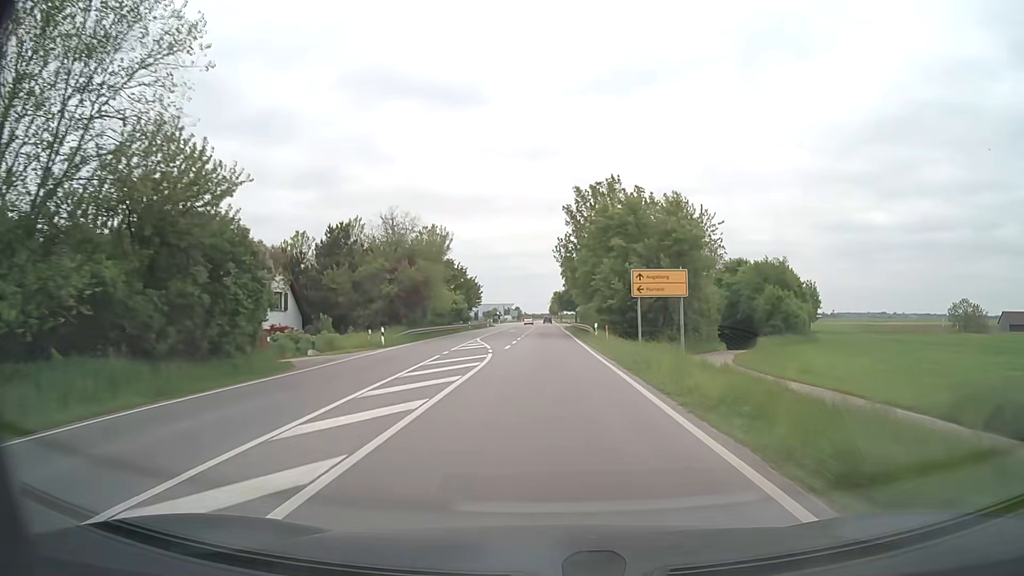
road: secondary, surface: asphalt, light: Day
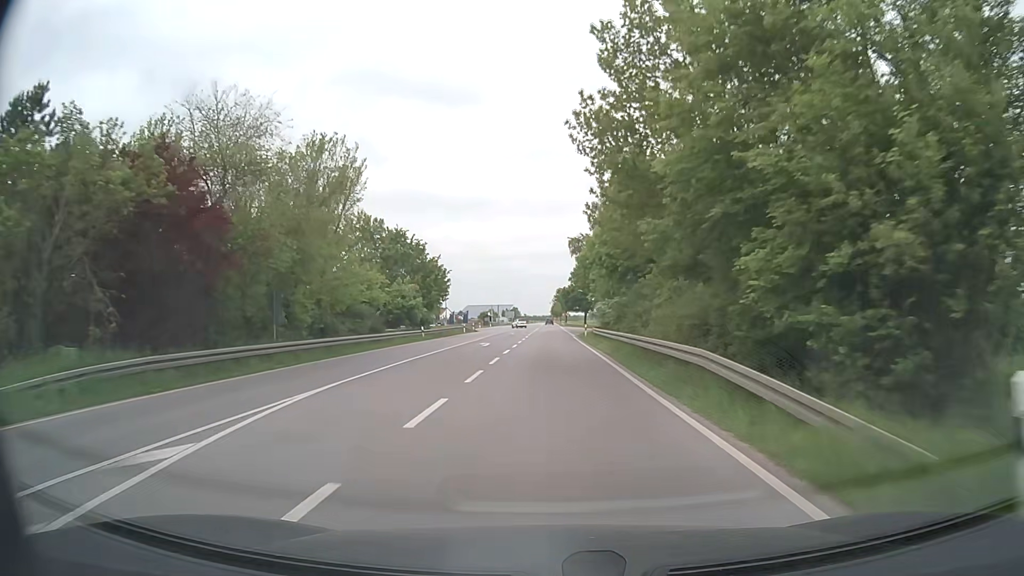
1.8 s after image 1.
(0.0, +33.4) m; 0°
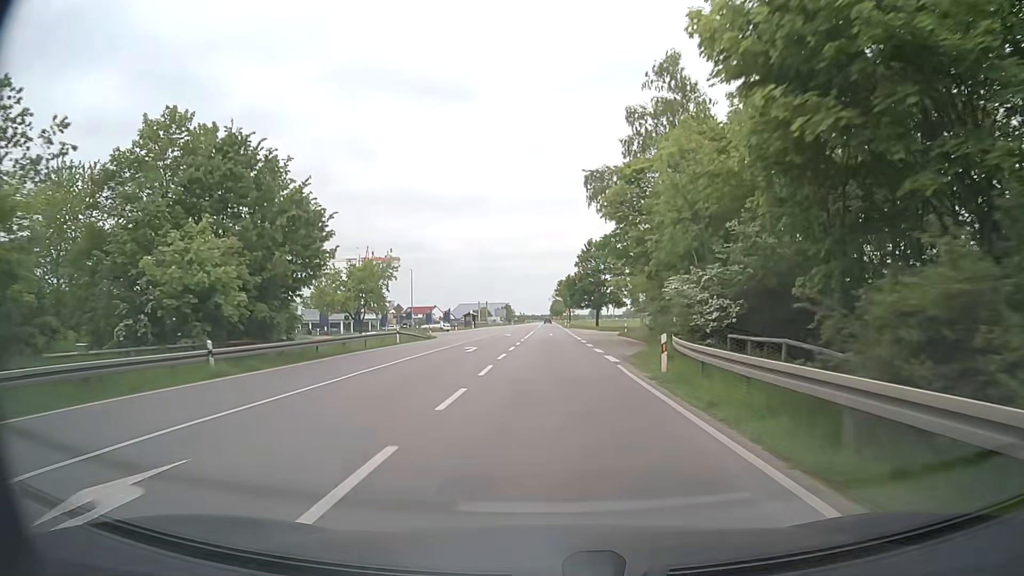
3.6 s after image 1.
(0.0, +34.2) m; 0°
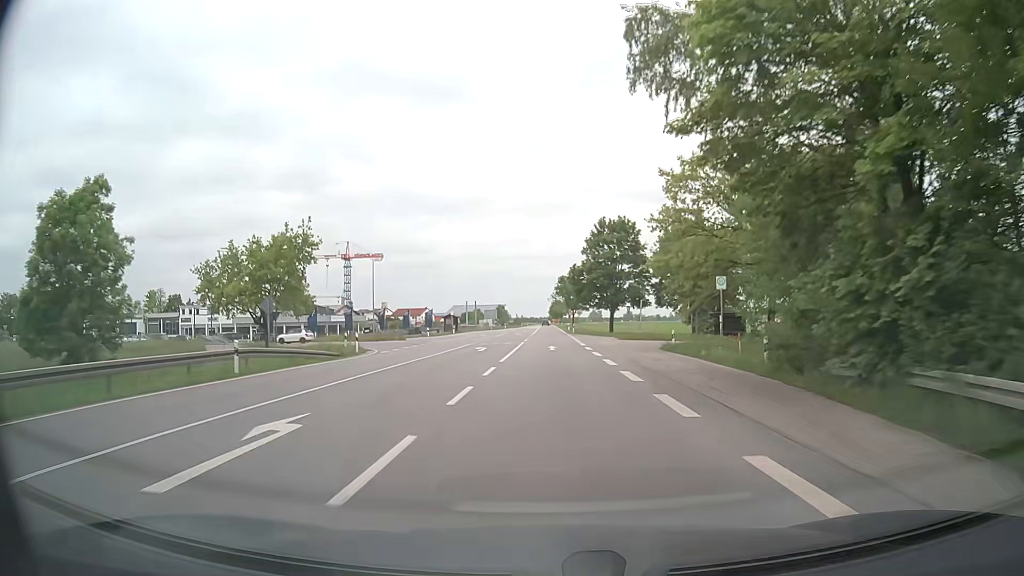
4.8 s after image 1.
(-0.1, +23.2) m; 0°
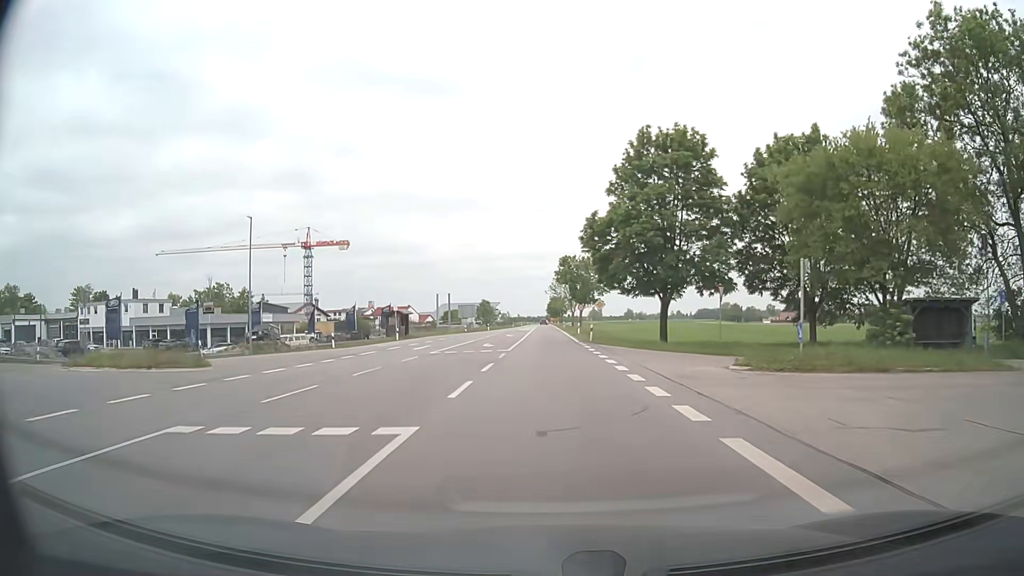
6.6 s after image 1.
(-0.1, +35.0) m; 0°
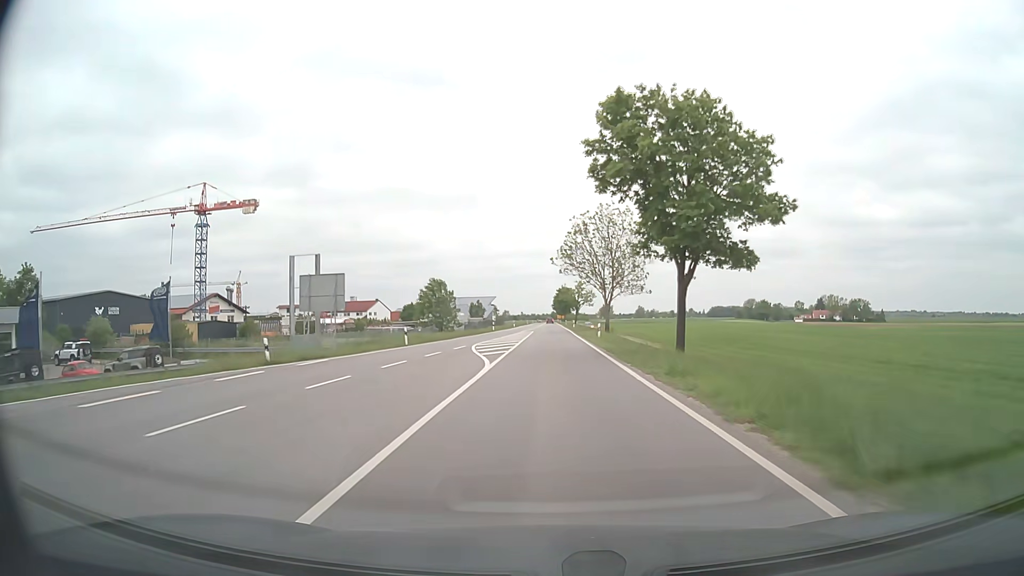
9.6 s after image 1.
(-0.3, +63.4) m; -1°
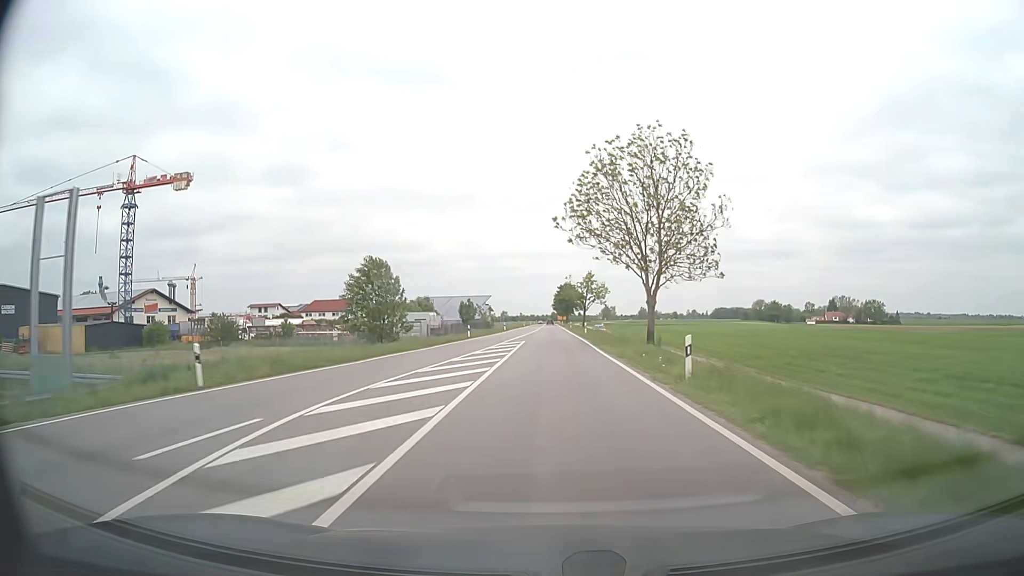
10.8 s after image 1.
(0.0, +25.3) m; 0°
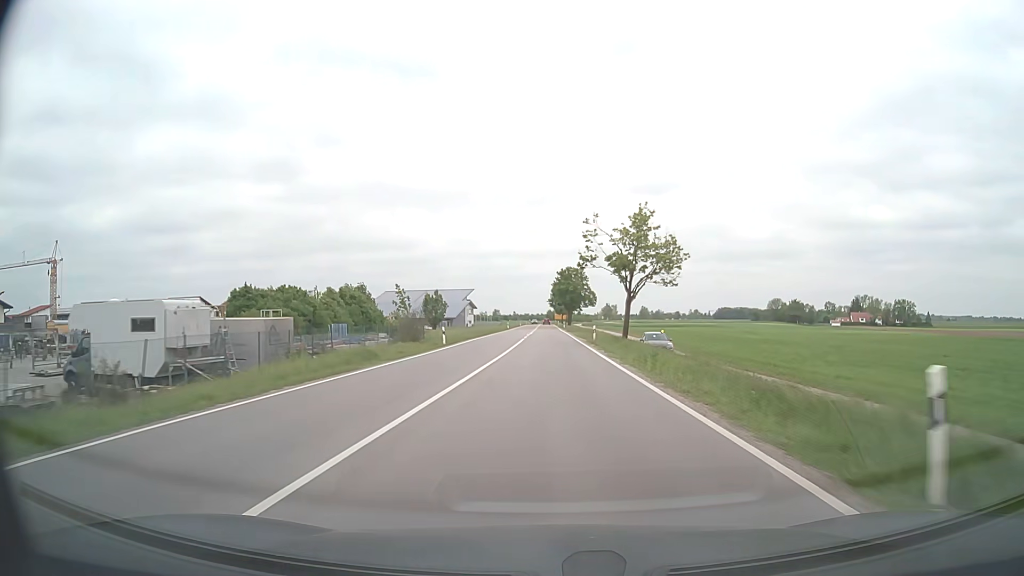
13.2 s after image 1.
(+0.1, +51.4) m; 0°
(0, +10) (0, +20) (0, +30) (0, +40) (0, +50) (0, +60) (0, +70) (0, +80) (0, +90) (0, +100) m
